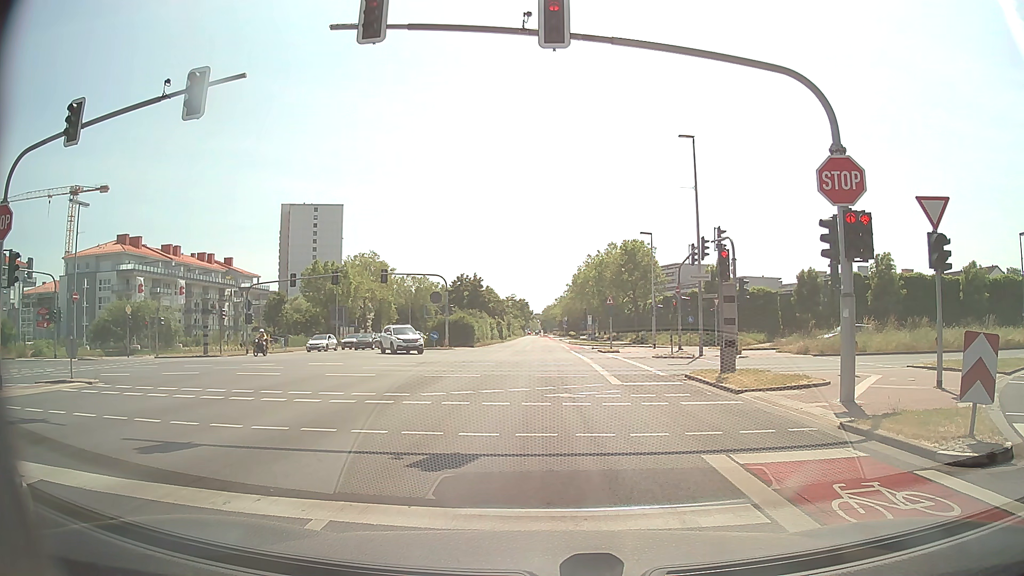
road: secondary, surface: asphalt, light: Day
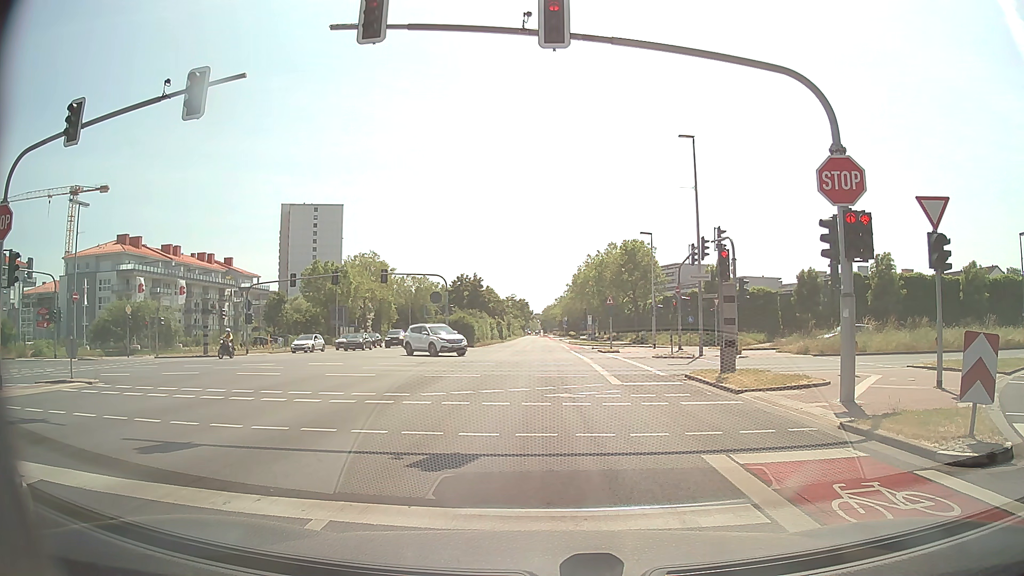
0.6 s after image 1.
(0.0, 0.0) m; 0°
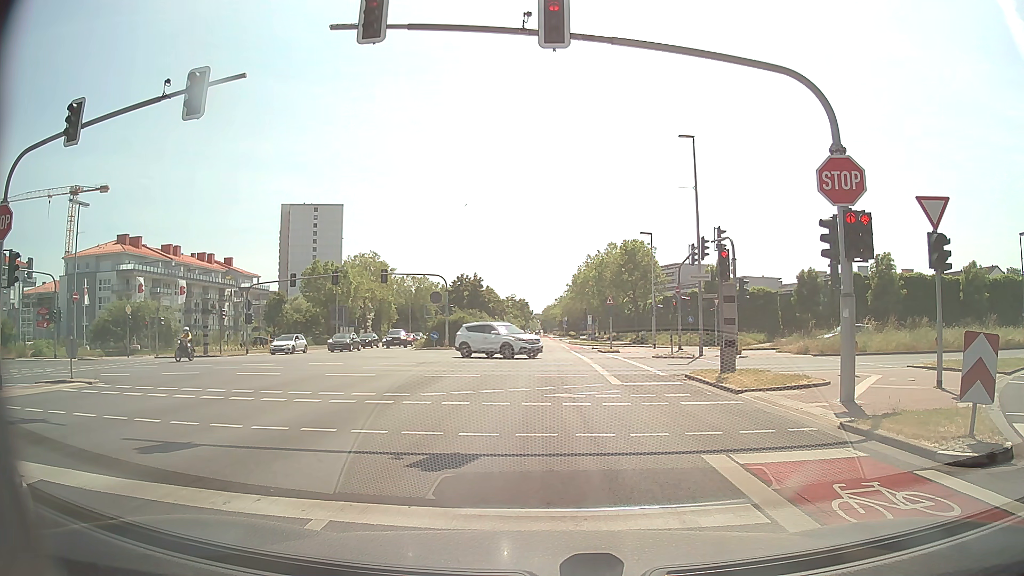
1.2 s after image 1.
(0.0, 0.0) m; 0°
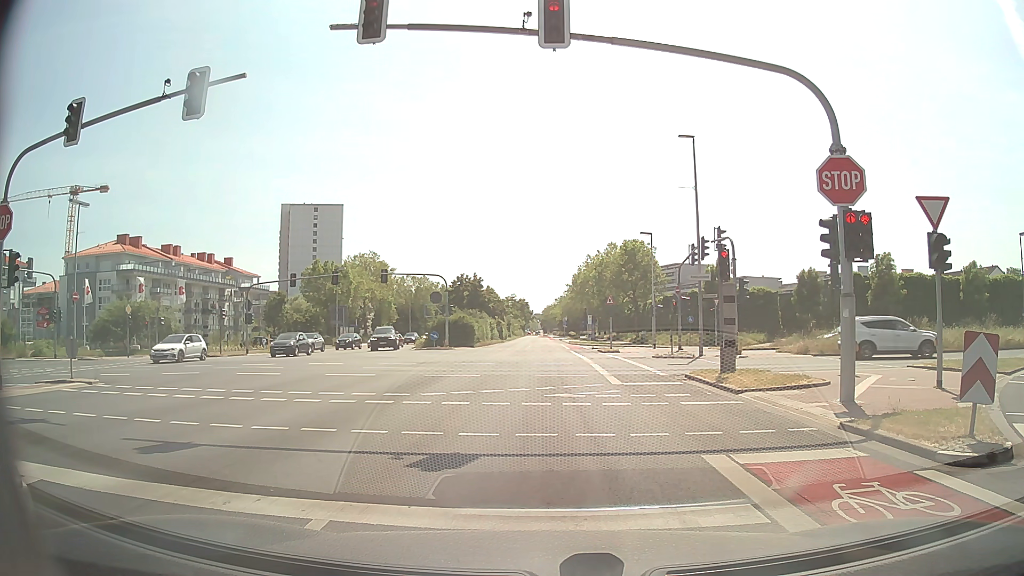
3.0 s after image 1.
(0.0, 0.0) m; 0°
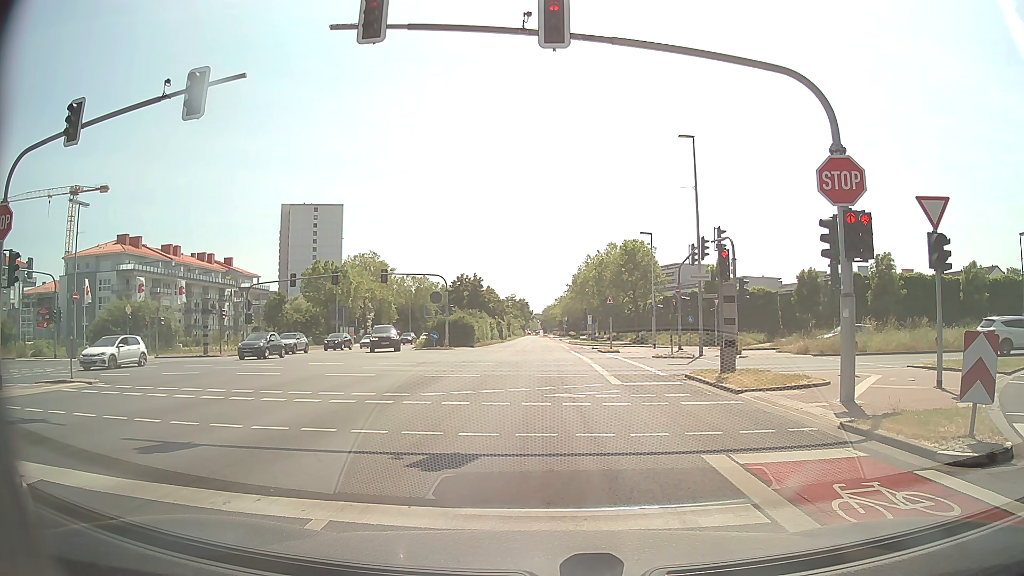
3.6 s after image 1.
(0.0, 0.0) m; 0°
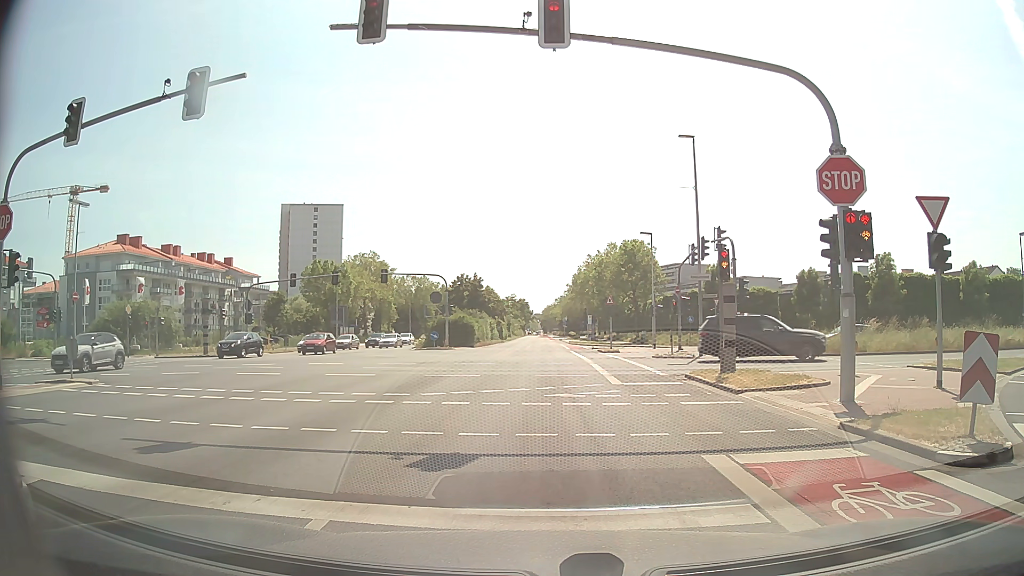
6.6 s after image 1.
(0.0, 0.0) m; 0°
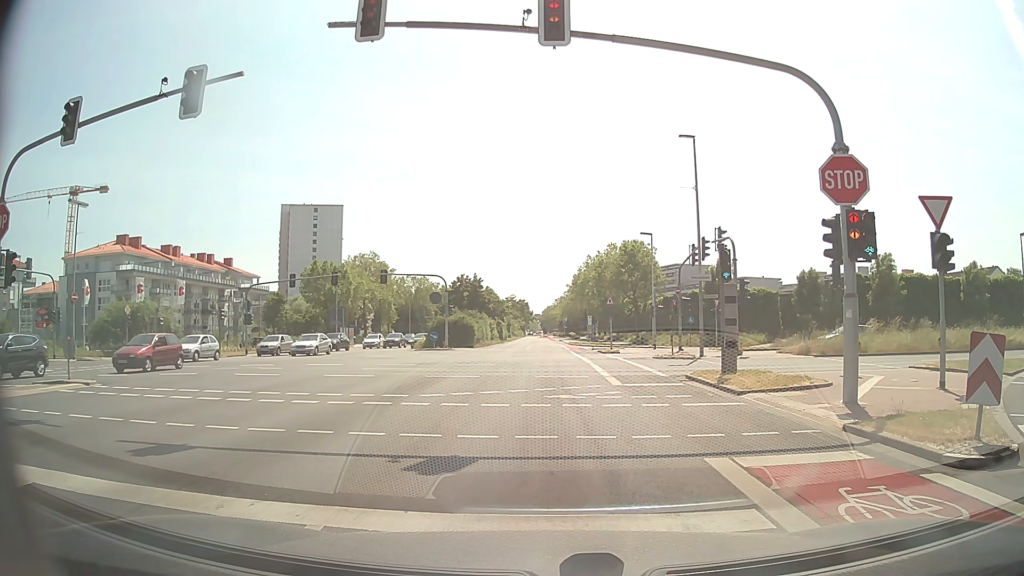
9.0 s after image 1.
(0.0, +0.2) m; 0°
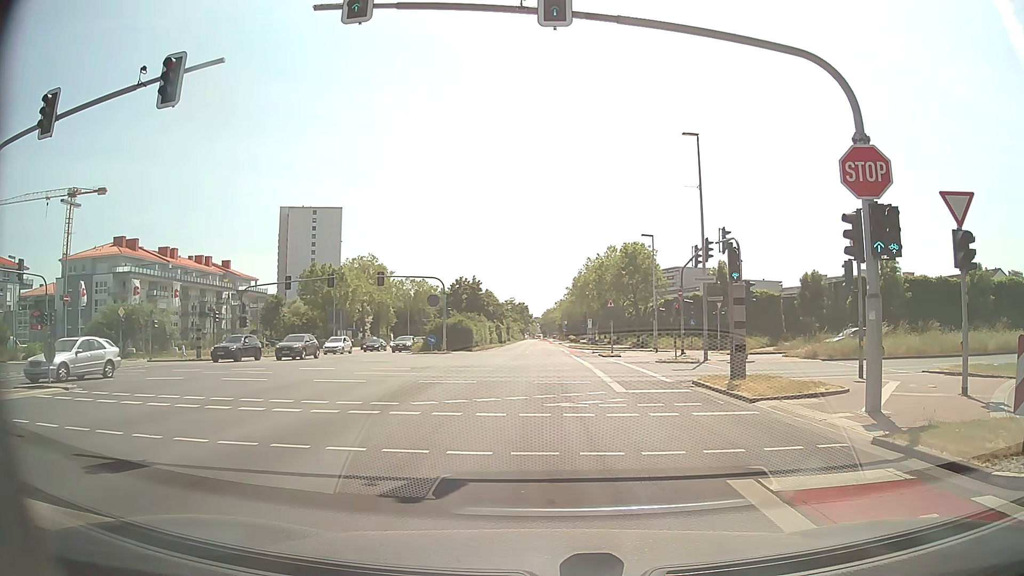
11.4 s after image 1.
(0.0, +1.0) m; +1°
(0, +10) (0, +20) (0, +30) (0, +40) (0, +50) (0, +60) (0, +70) (0, +80) (0, +90) (0, +100) m
